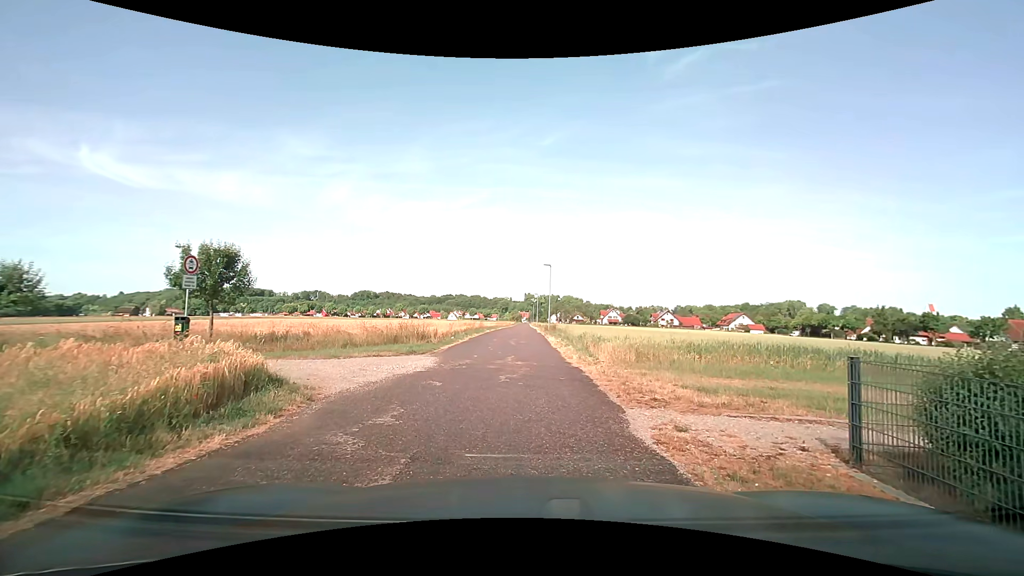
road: residential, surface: asphalt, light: Day
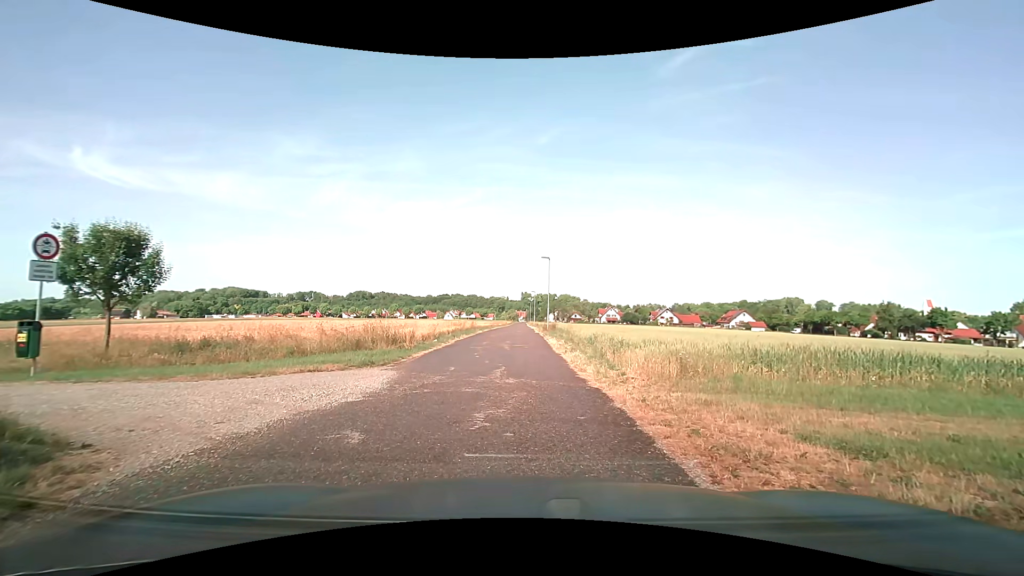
(+0.1, +4.6) m; +1°
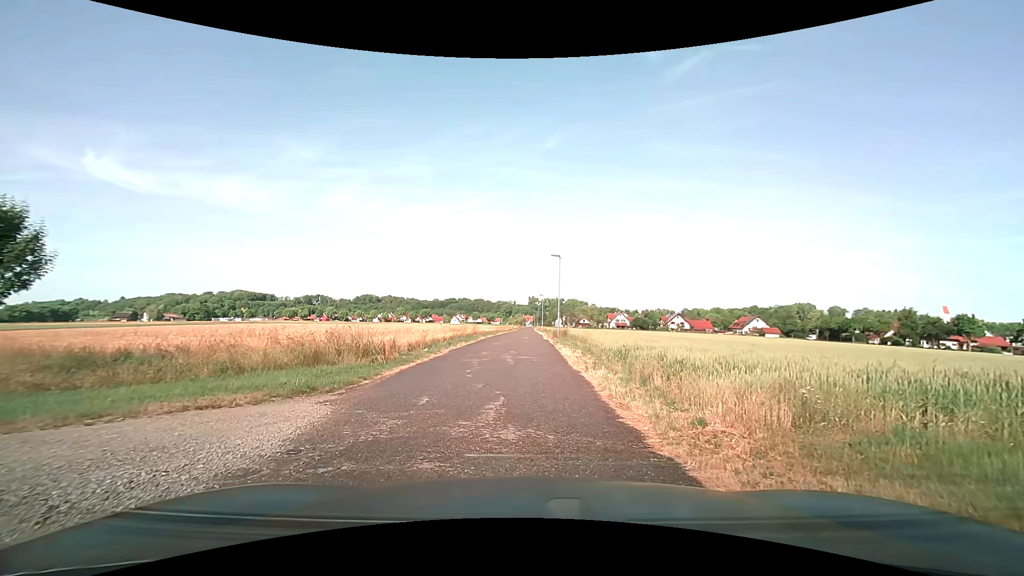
(-0.1, +4.3) m; -2°
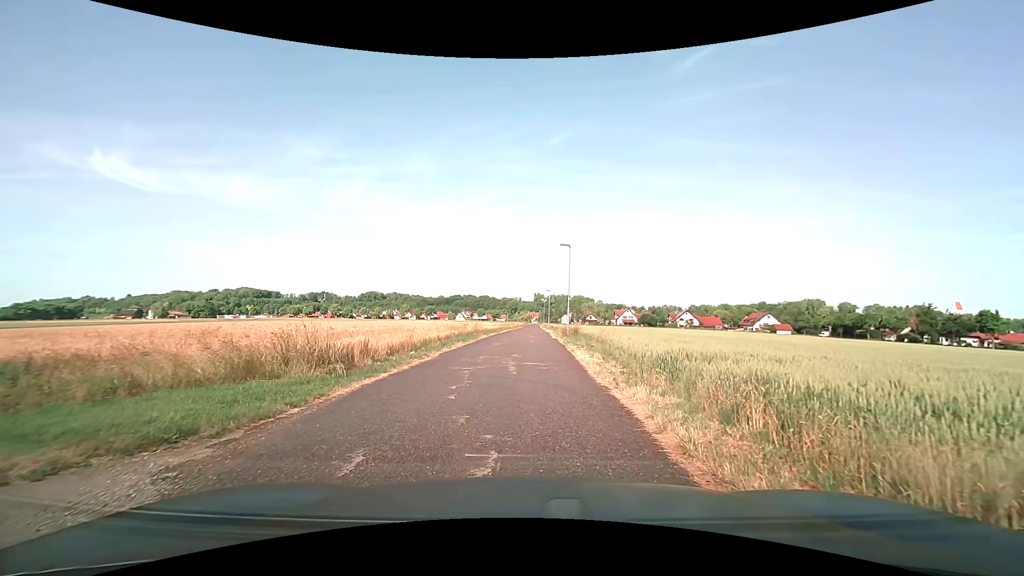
(0.0, +3.8) m; 0°
(0, +10) (0, +20) (0, +30) (0, +40) (0, +50) (0, +60) (0, +70) (0, +80) (0, +90) (0, +100) m
